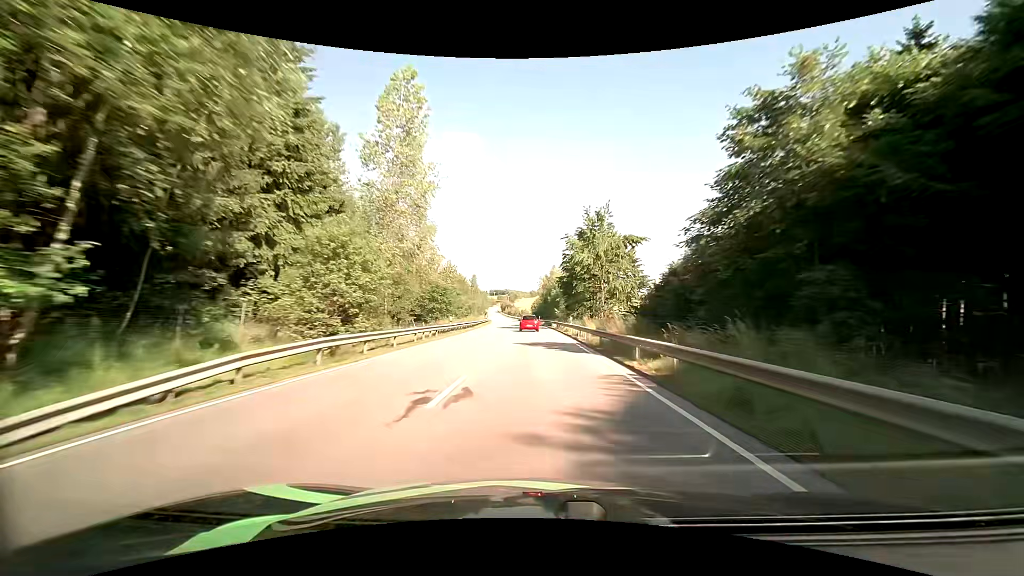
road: primary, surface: asphalt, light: Day
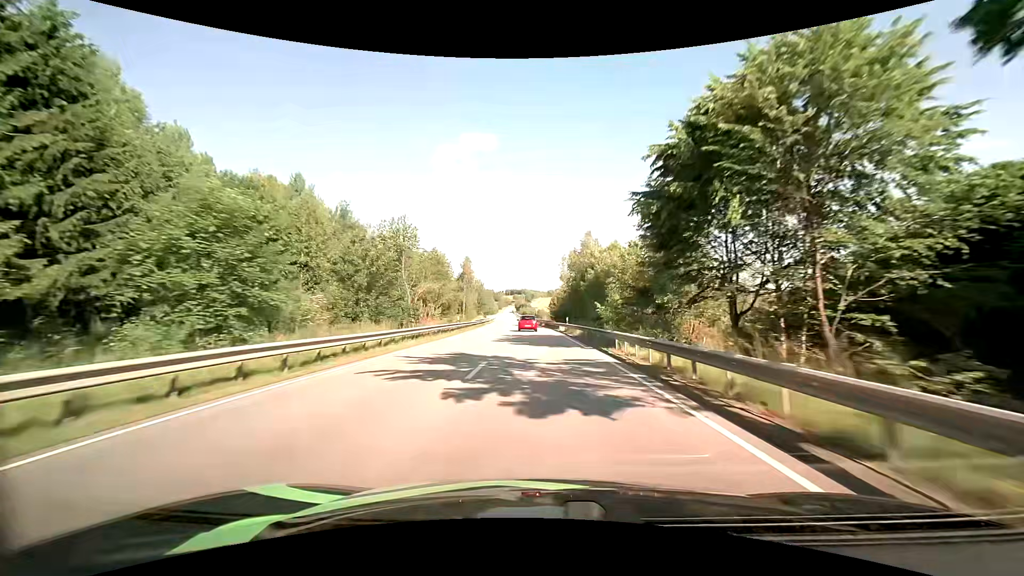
(-0.7, +44.2) m; -2°
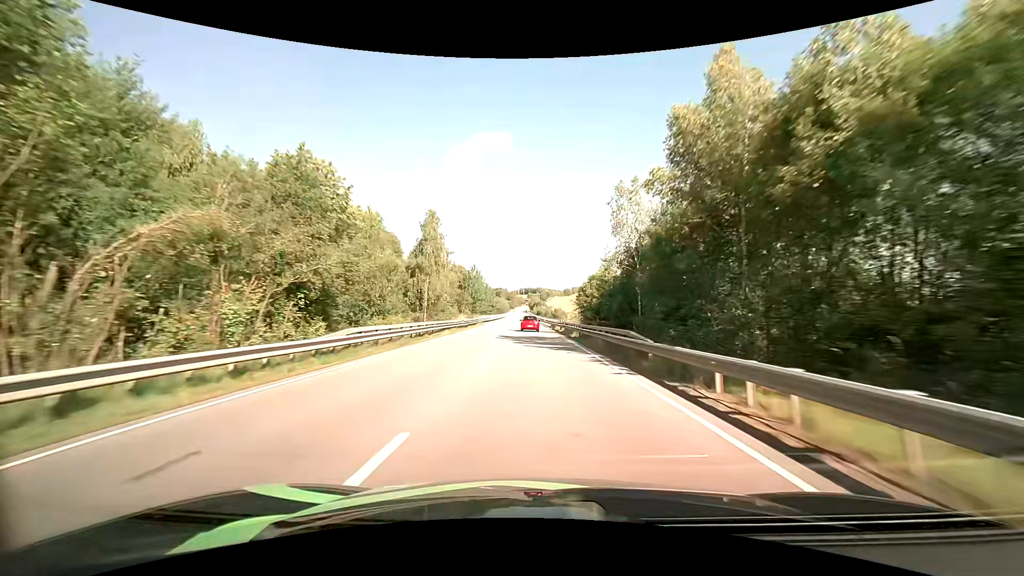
(-0.7, +44.5) m; -2°
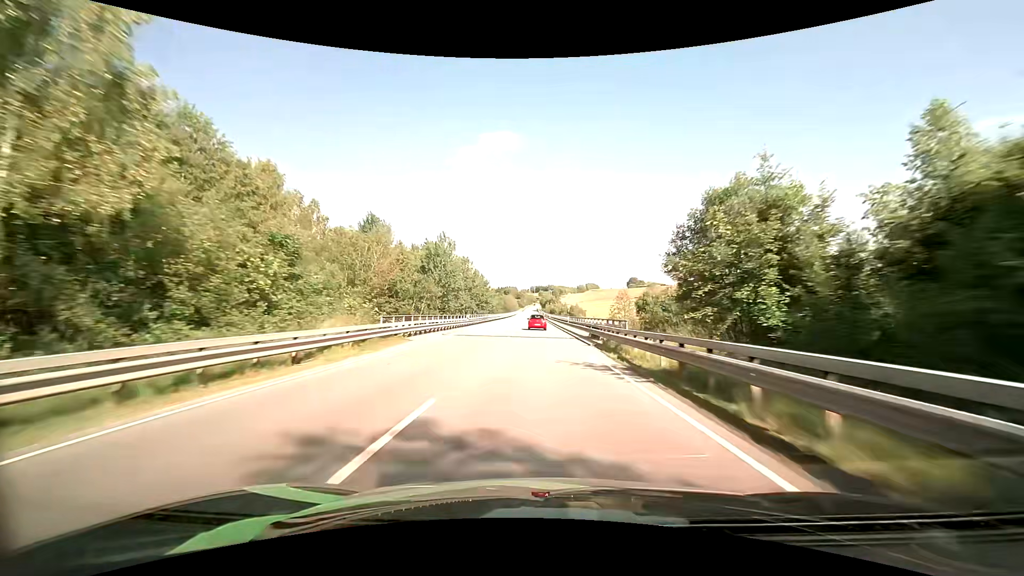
(-0.6, +45.1) m; -2°
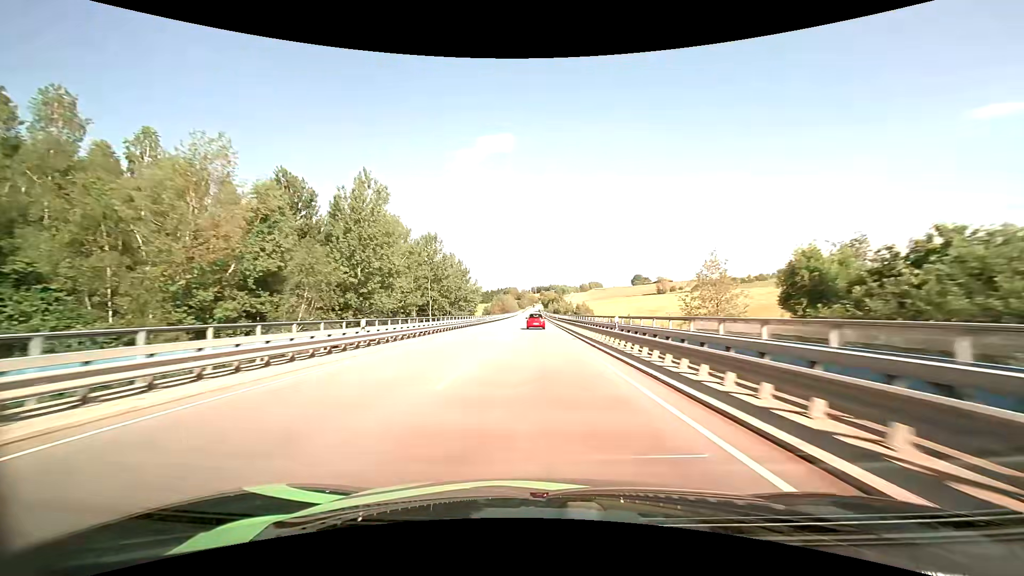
(0.0, +30.4) m; 0°
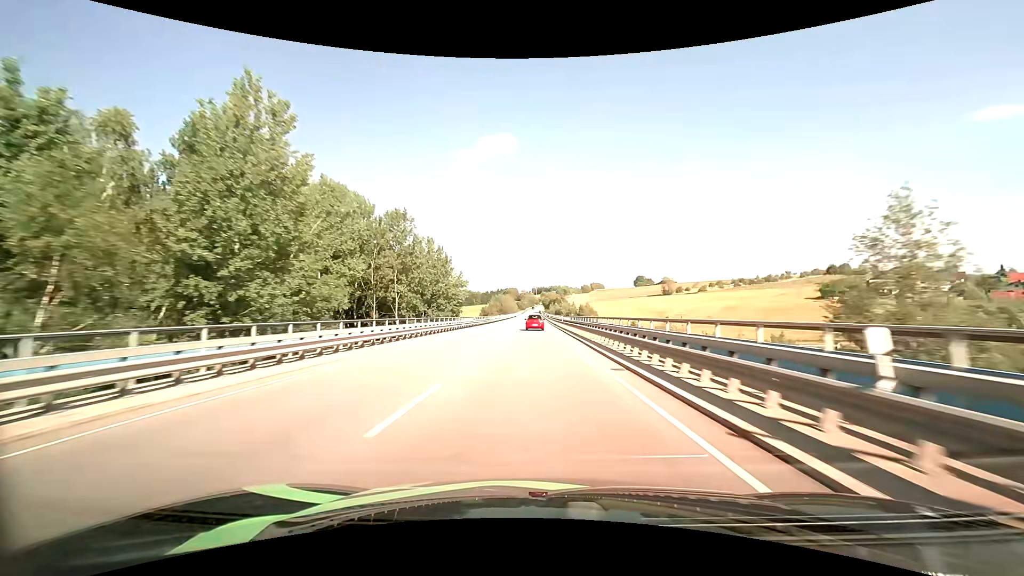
(0.0, +15.2) m; 0°
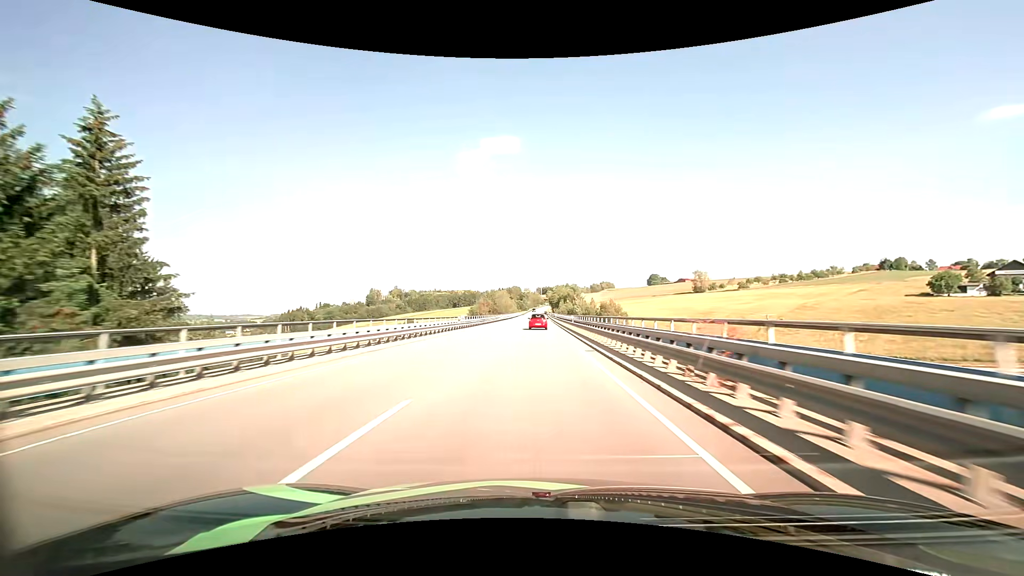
(-0.3, +60.9) m; -1°
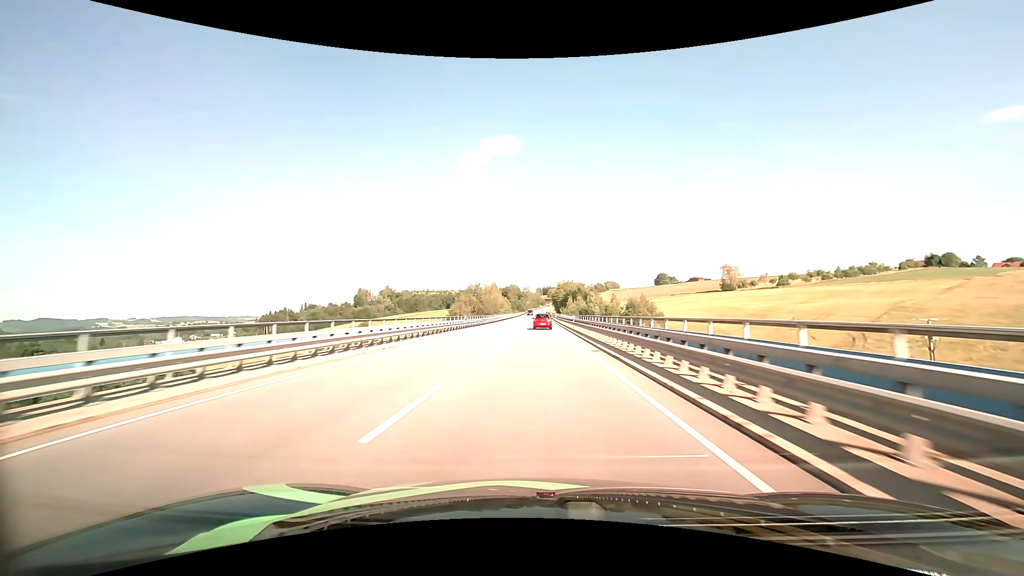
(-0.1, +45.7) m; 0°
(0, +10) (0, +20) (0, +30) (0, +40) (0, +50) (0, +60) (0, +70) (0, +80) (0, +90) (0, +100) m
